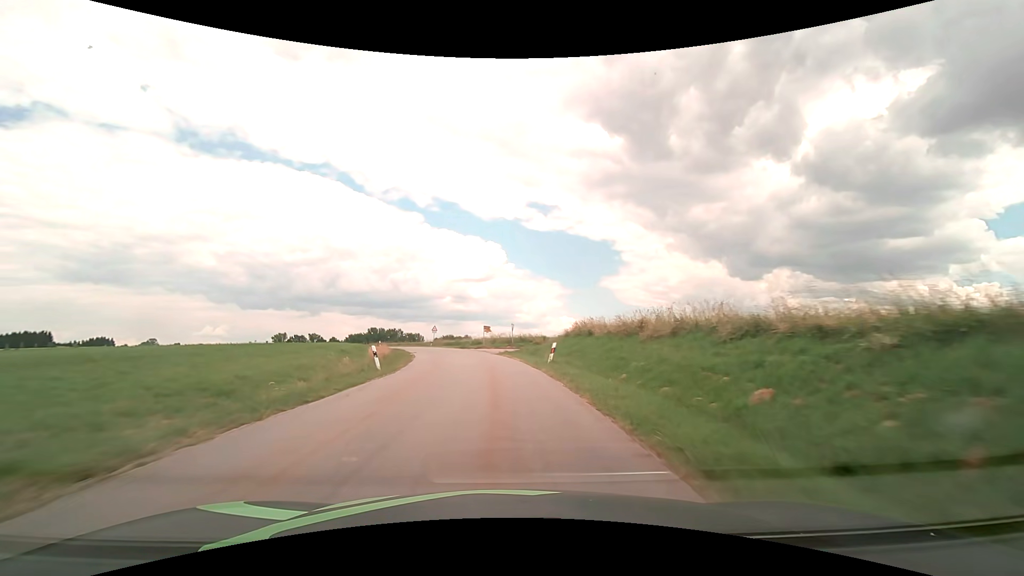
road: tertiary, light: Day
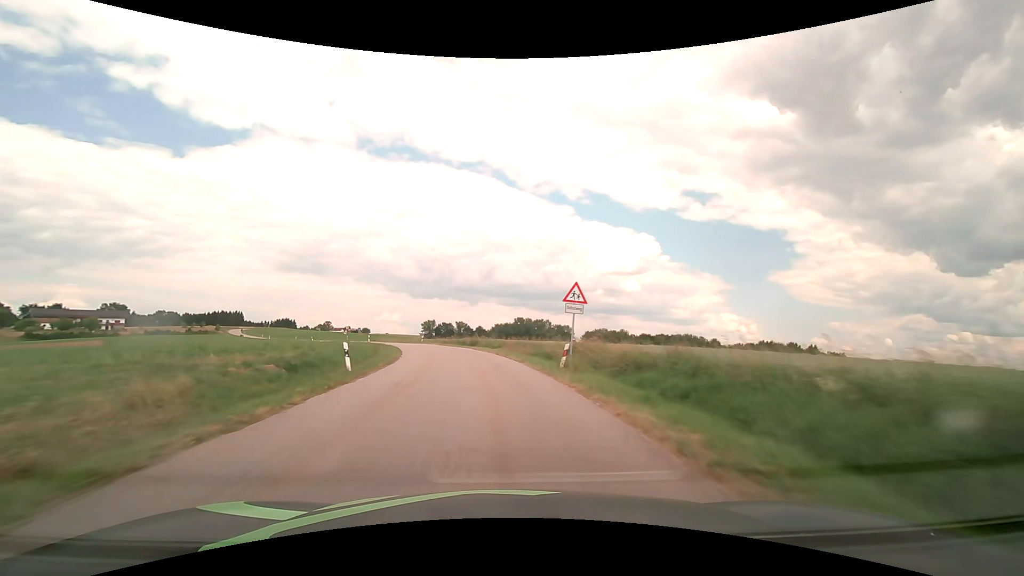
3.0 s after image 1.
(-7.0, +54.7) m; -17°
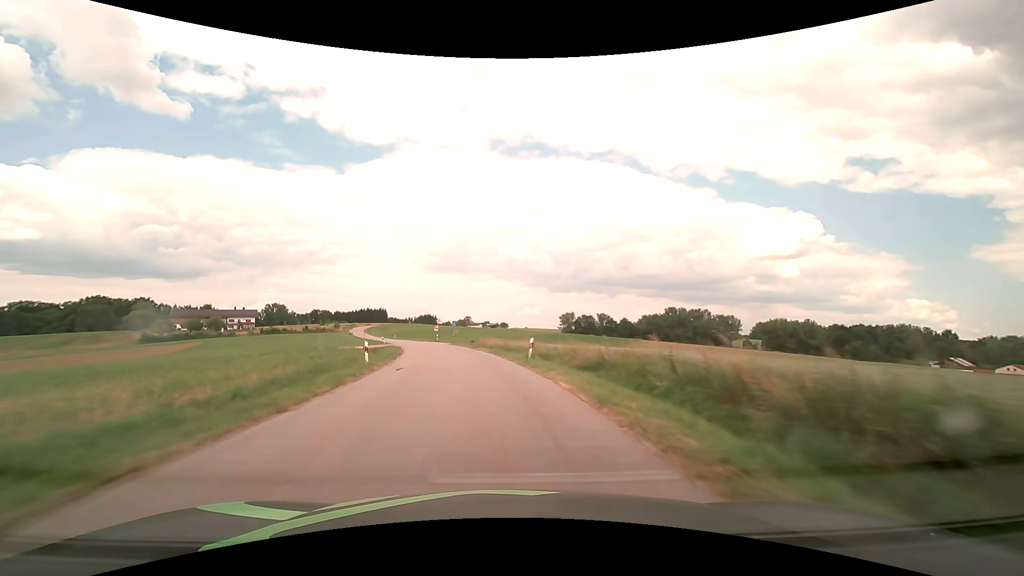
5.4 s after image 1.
(-6.2, +46.2) m; -15°
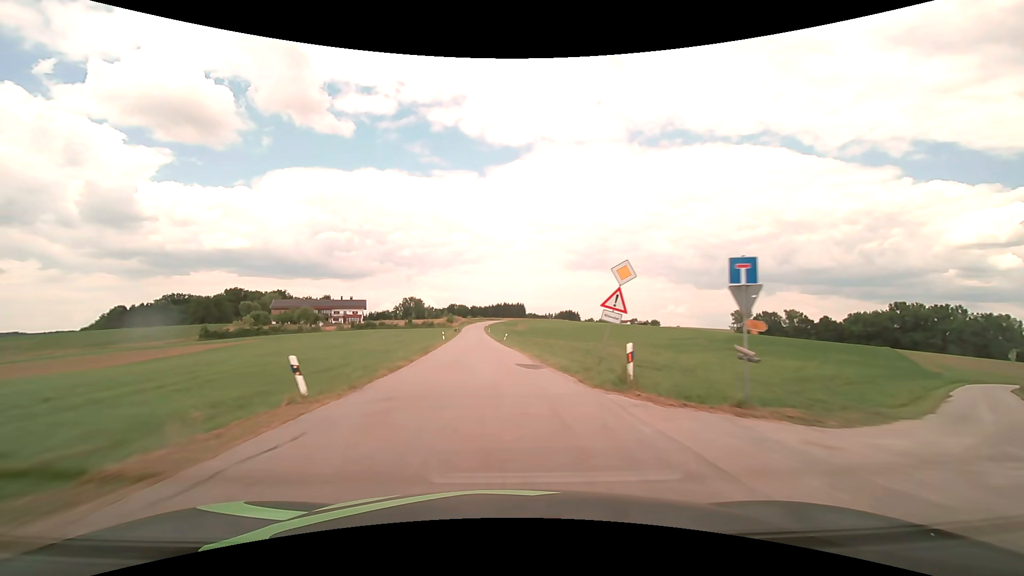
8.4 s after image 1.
(-10.1, +60.2) m; -17°
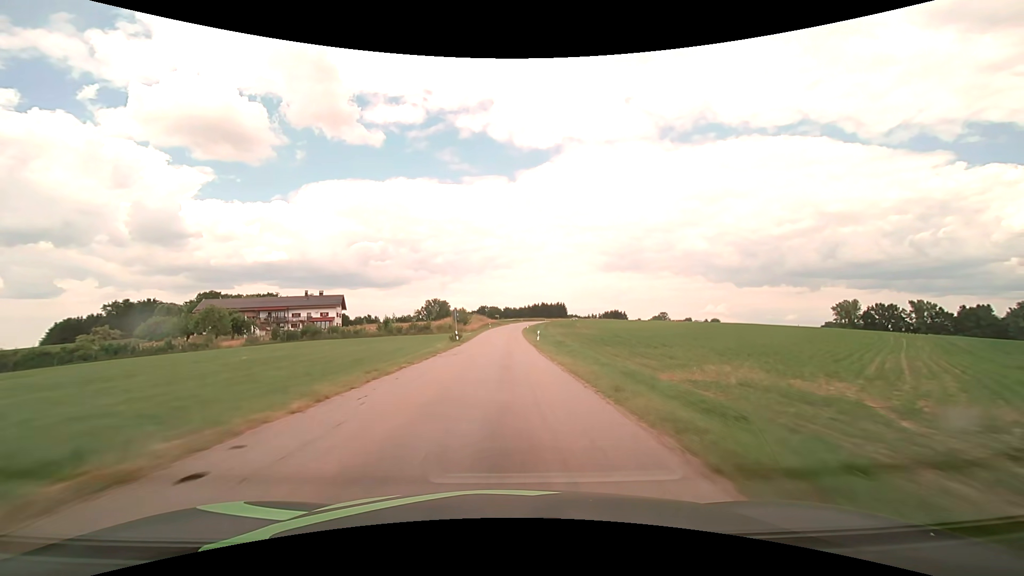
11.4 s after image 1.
(-3.8, +66.5) m; -4°
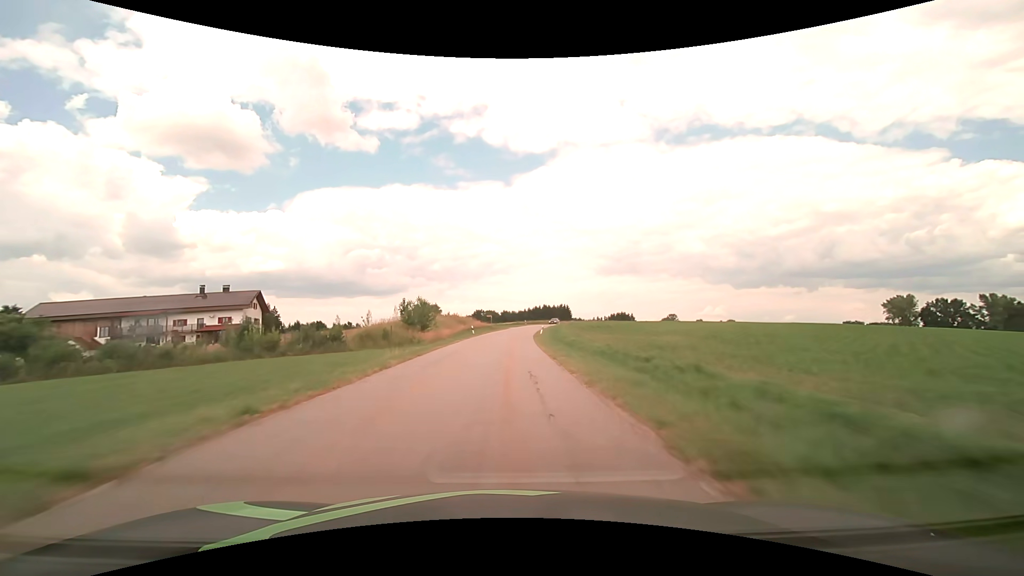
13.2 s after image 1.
(+0.1, +41.5) m; +1°
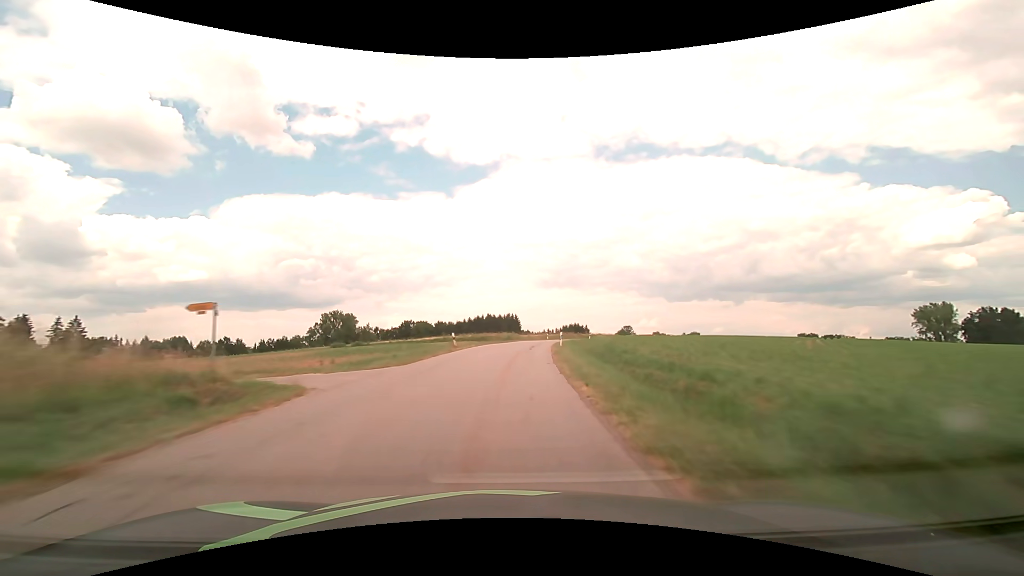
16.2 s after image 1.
(+2.6, +69.4) m; +6°
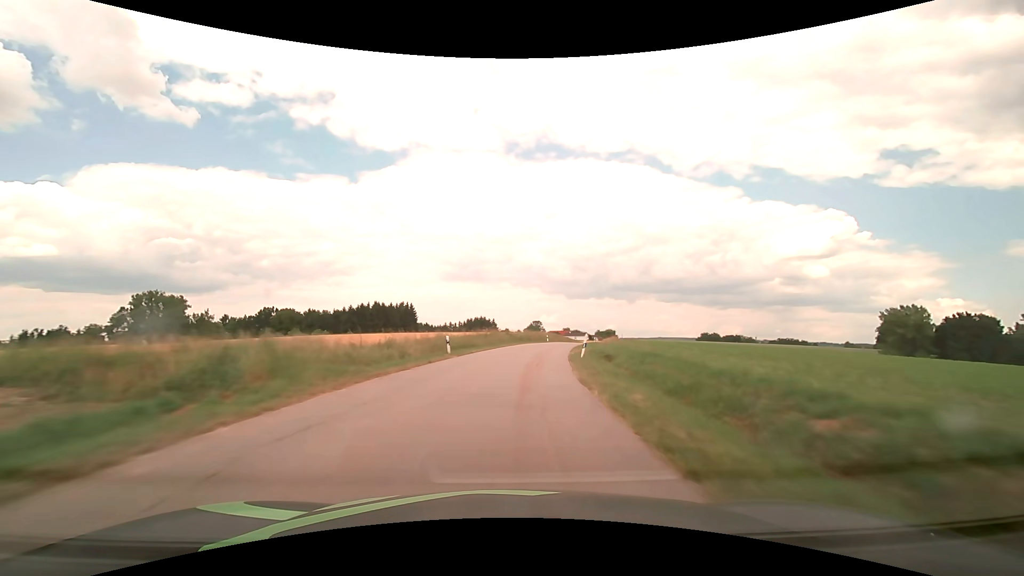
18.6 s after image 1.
(+4.1, +55.8) m; +10°
(0, +10) (+1, +20) (+2, +30) (+4, +40) (+6, +50) (+8, +59) (+10, +69) (+12, +79) (+14, +89) (+17, +98) m
